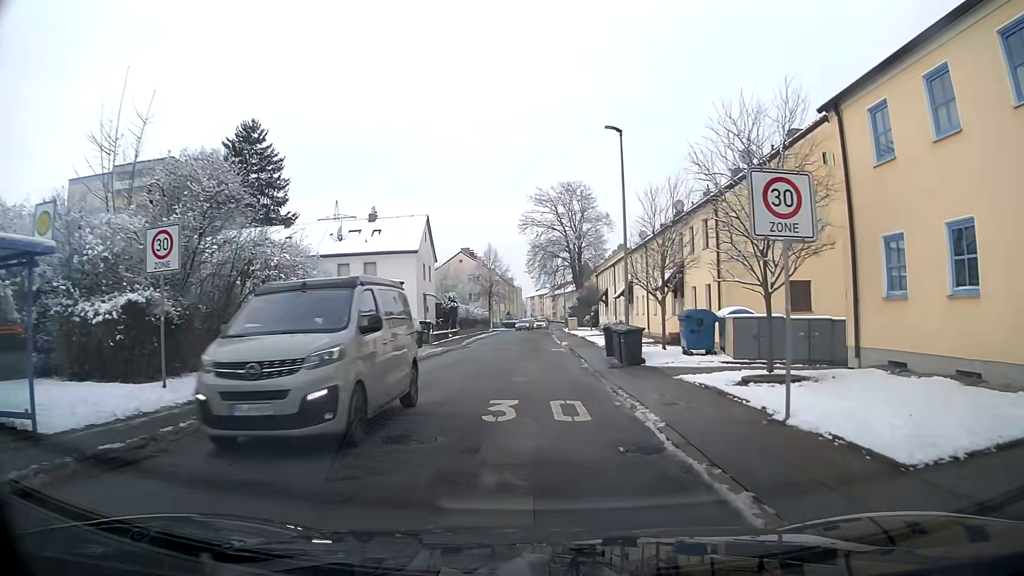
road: residential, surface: asphalt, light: Day
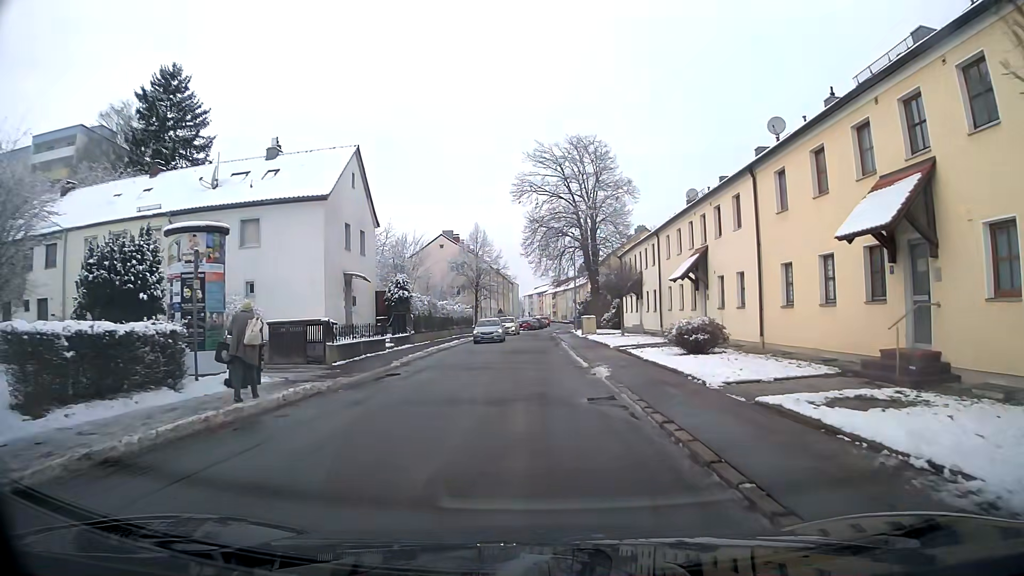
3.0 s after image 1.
(-0.1, +21.1) m; 0°
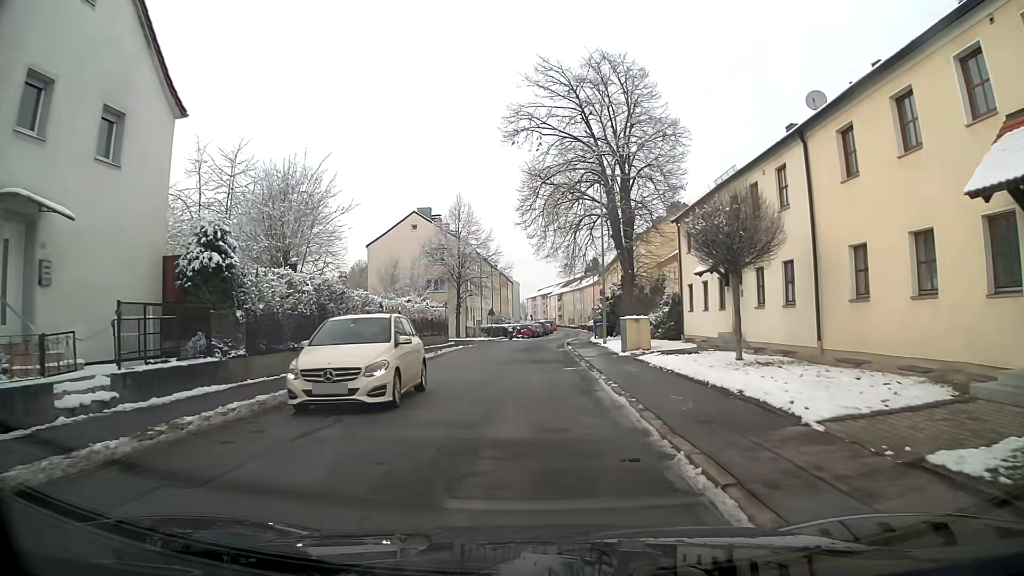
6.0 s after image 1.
(0.0, +21.2) m; 0°
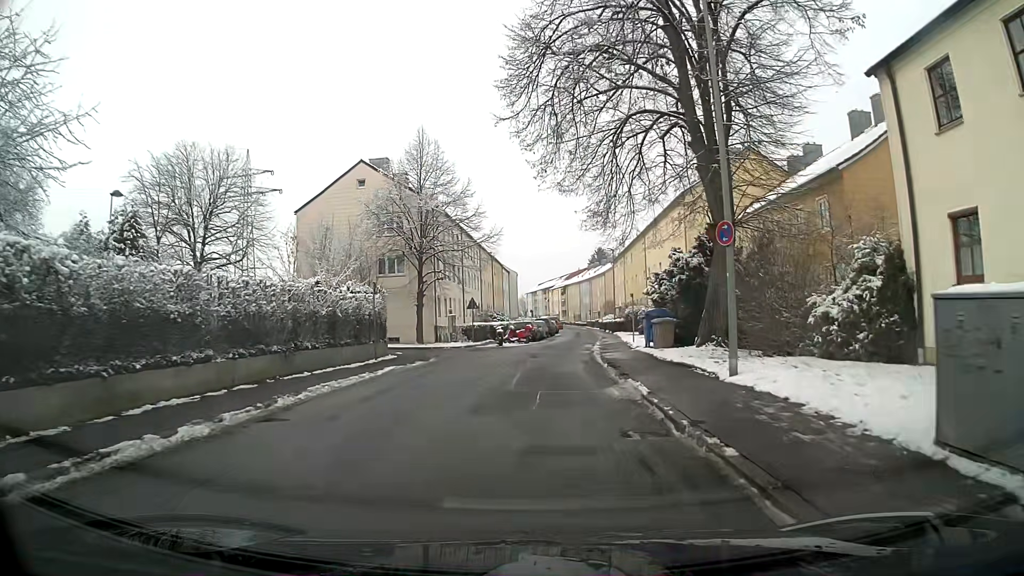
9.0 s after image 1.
(-0.1, +20.6) m; 0°
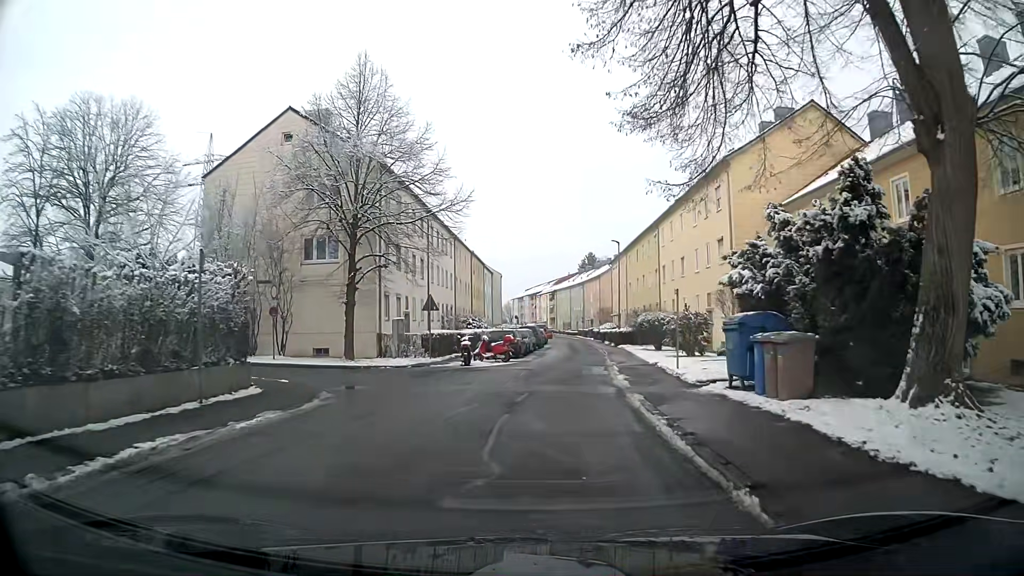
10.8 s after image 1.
(+0.1, +12.7) m; +1°
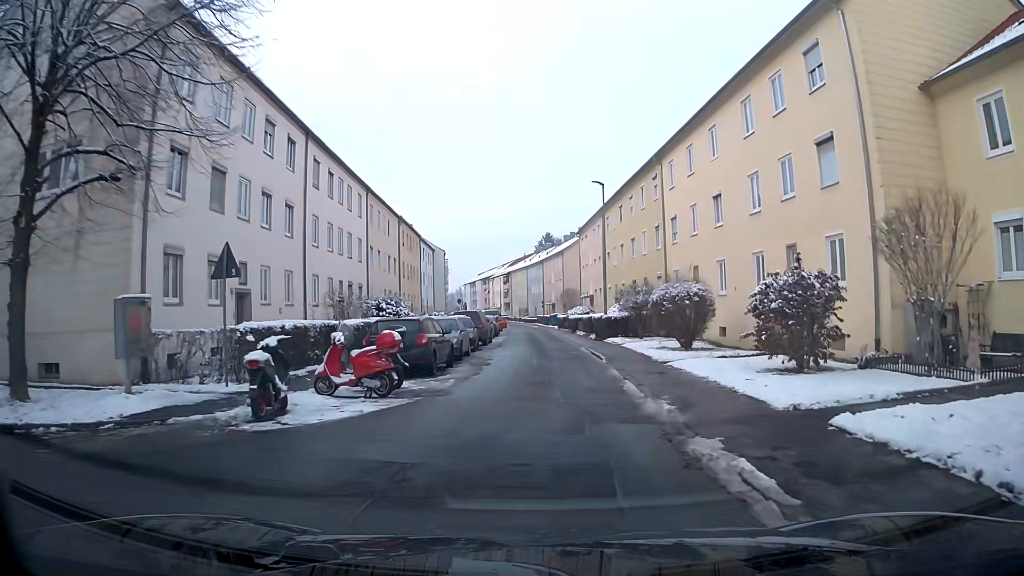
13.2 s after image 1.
(+0.7, +17.3) m; +4°
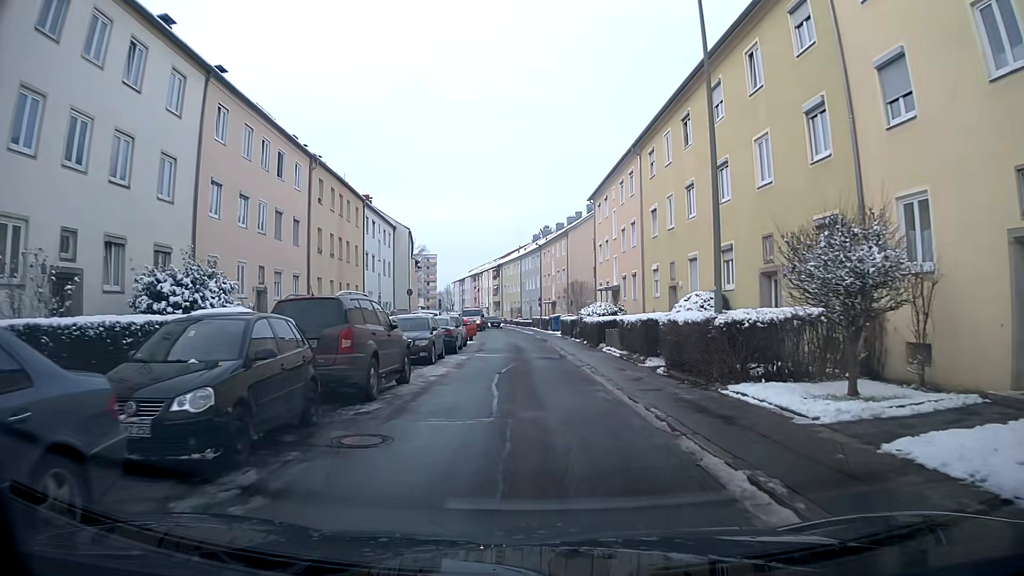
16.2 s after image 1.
(0.0, +21.8) m; -1°
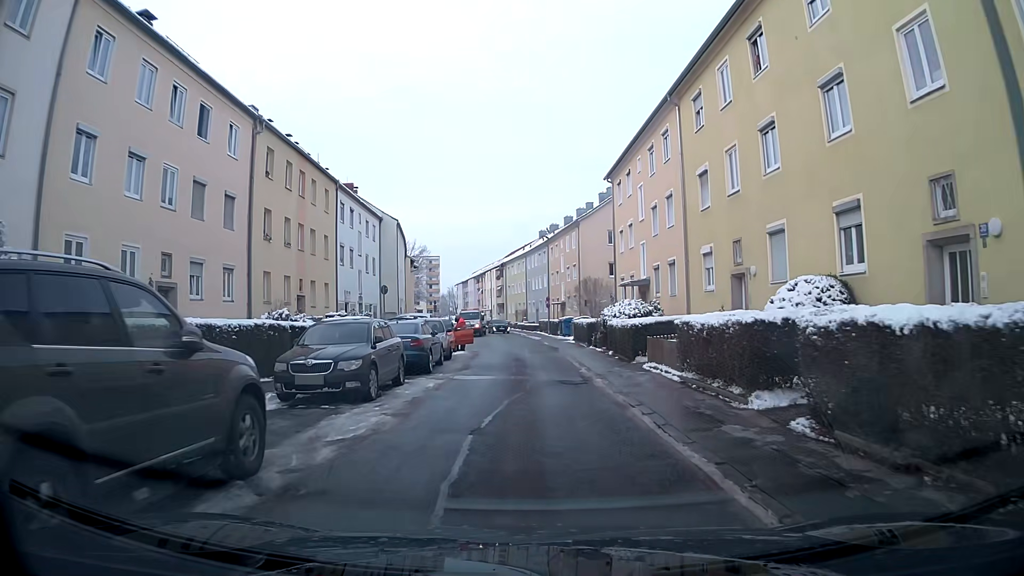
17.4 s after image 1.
(0.0, +8.1) m; 0°
(0, +10) (0, +20) (0, +30) (-1, +40) (-1, +50) (-2, +60) (-4, +70) (-6, +80) (-7, +89) (-9, +99) m
